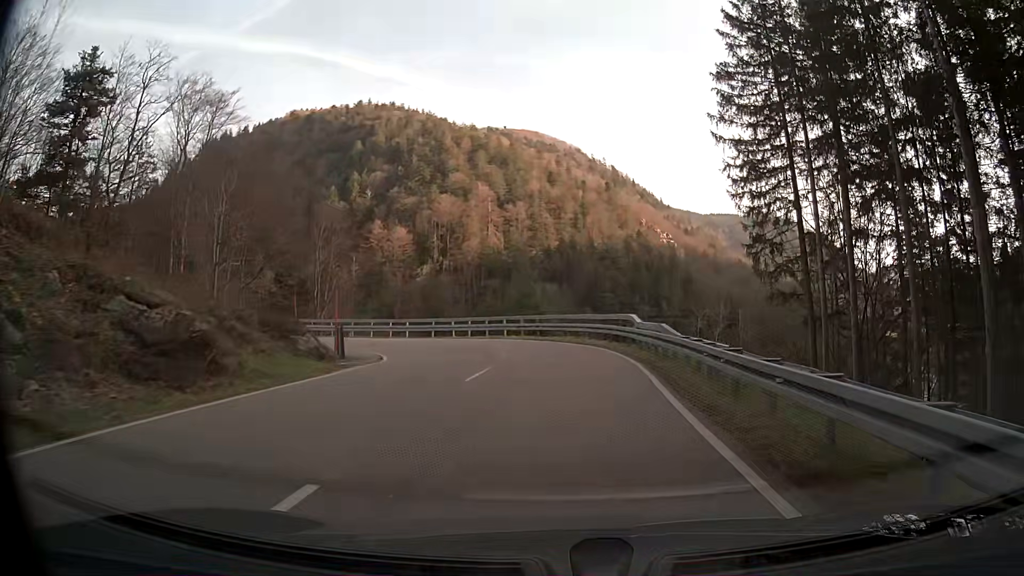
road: secondary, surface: asphalt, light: Day
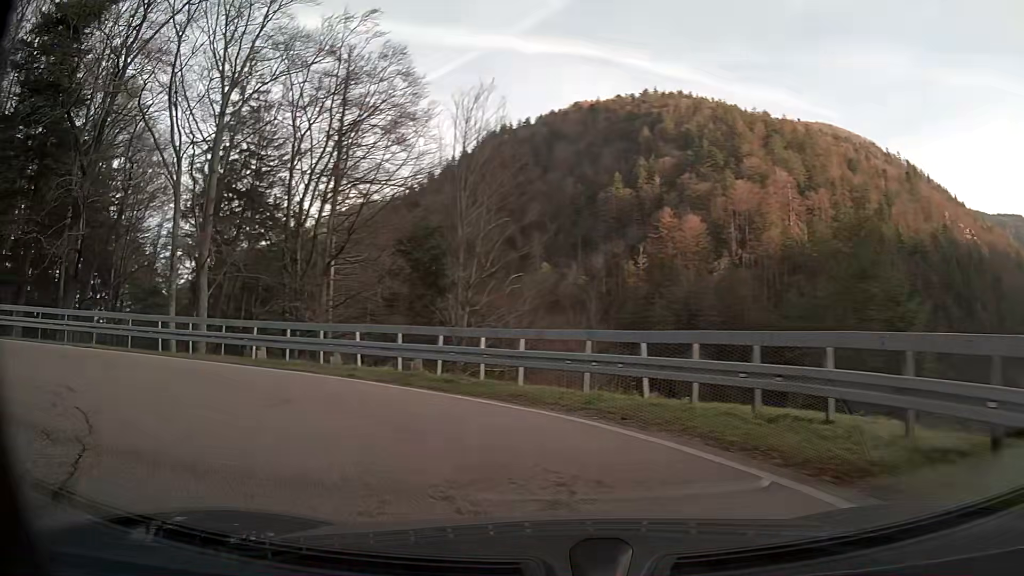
(-3.0, +27.4) m; -33°
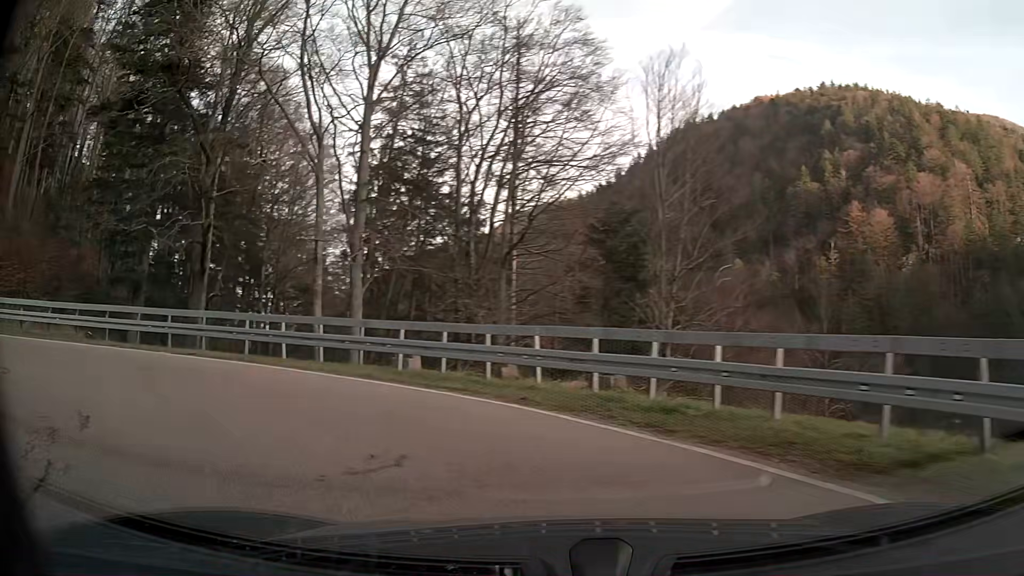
(-0.7, +4.5) m; -18°
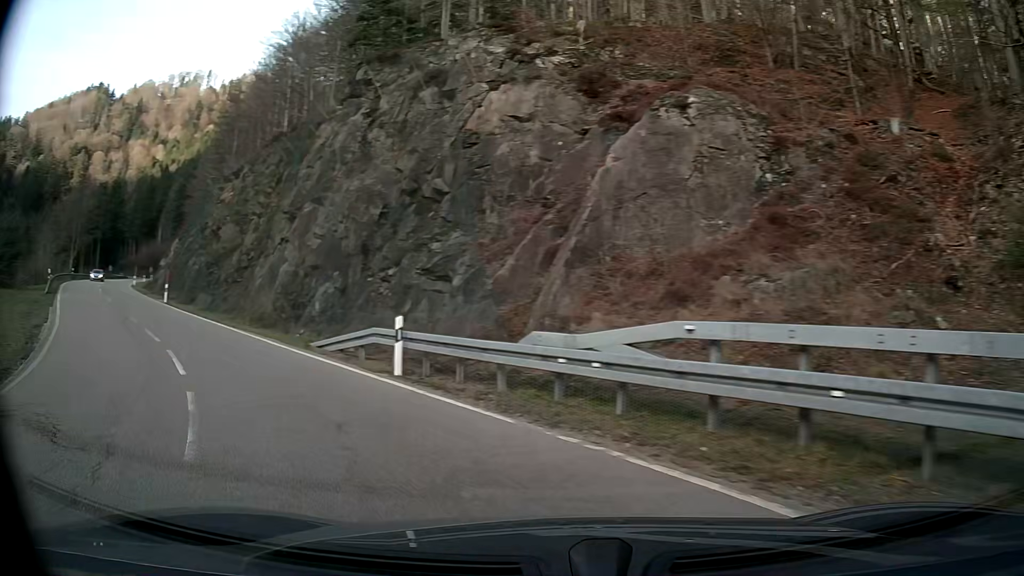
(-16.1, +13.5) m; -100°
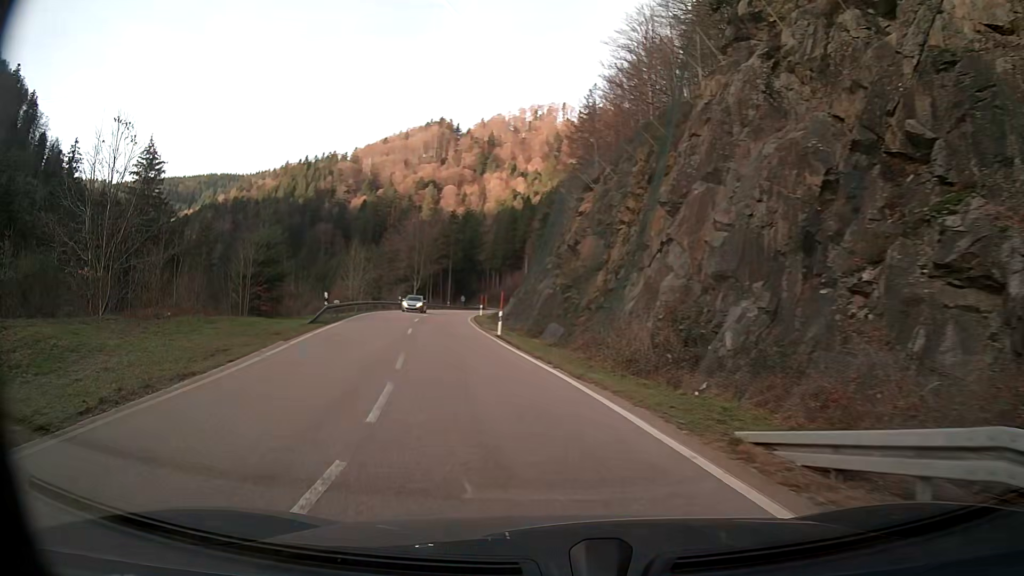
(-2.8, +10.3) m; -27°
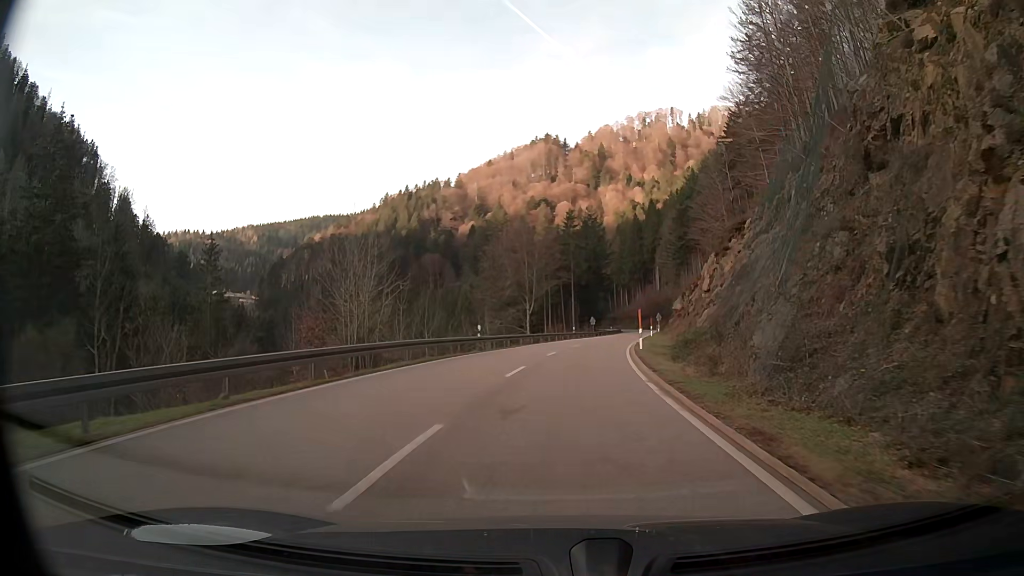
(-3.5, +33.6) m; -8°
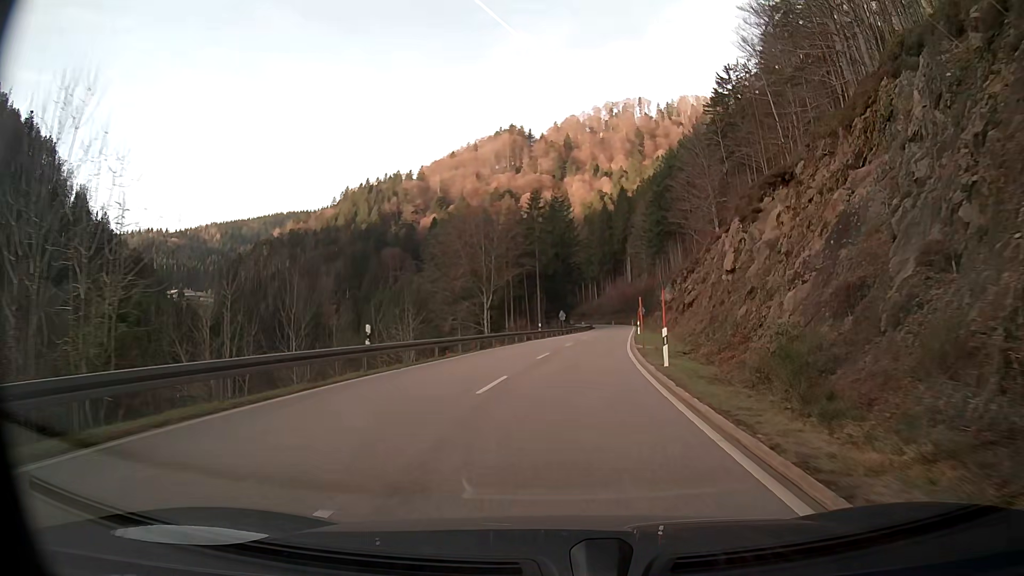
(+0.5, +16.0) m; +3°
